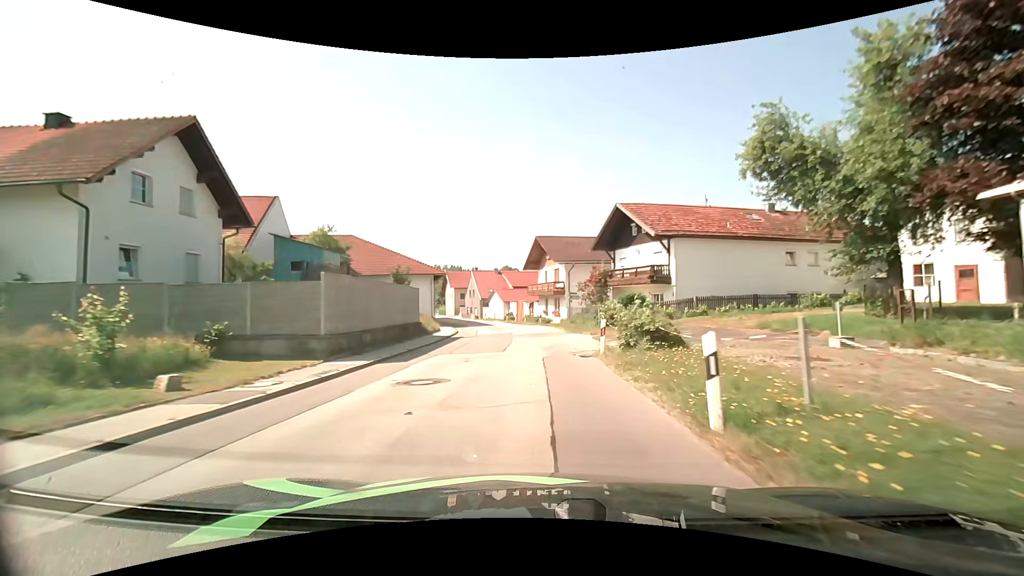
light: Day
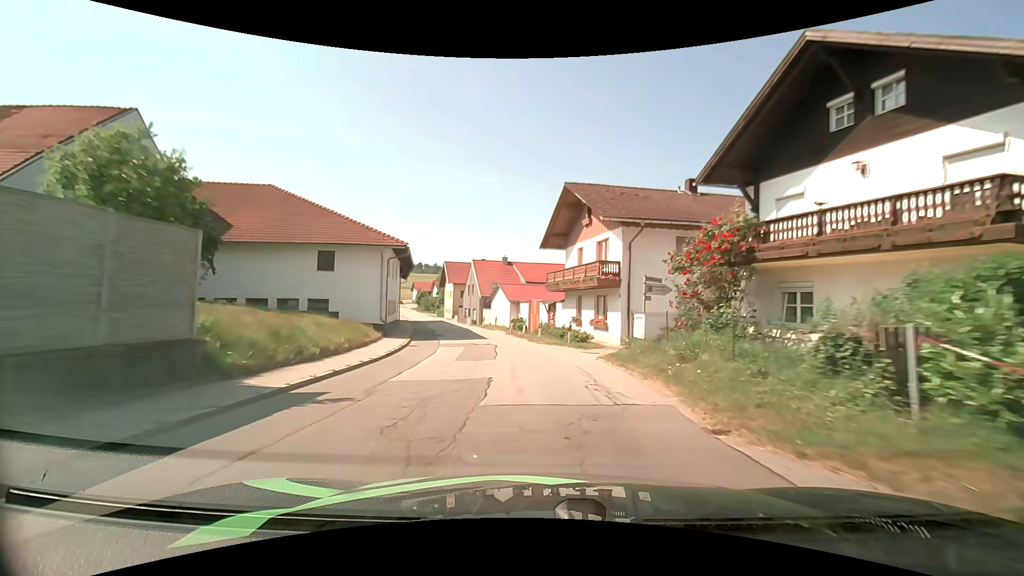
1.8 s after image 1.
(-0.3, +21.0) m; -2°
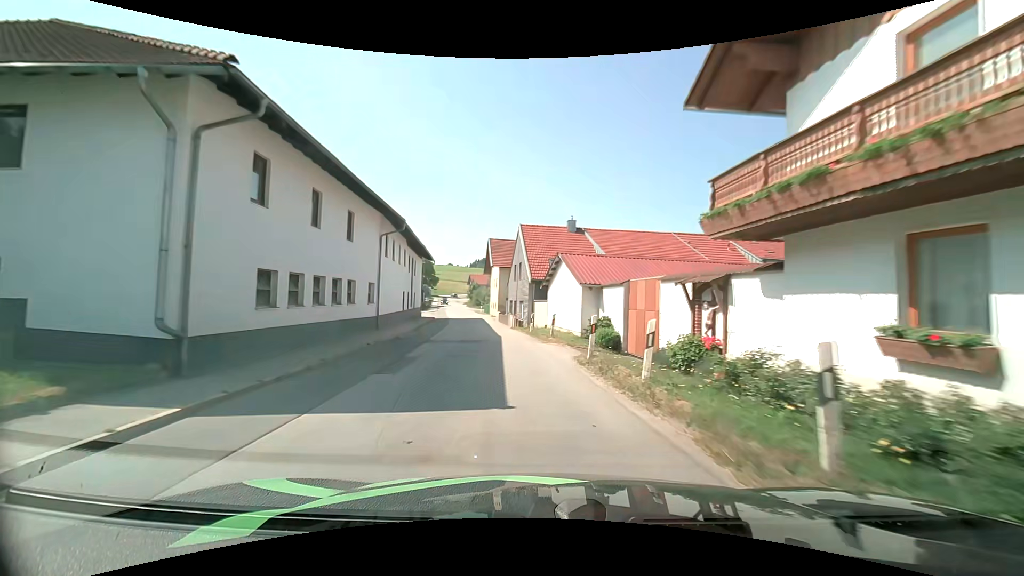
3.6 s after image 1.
(-1.3, +21.1) m; -7°
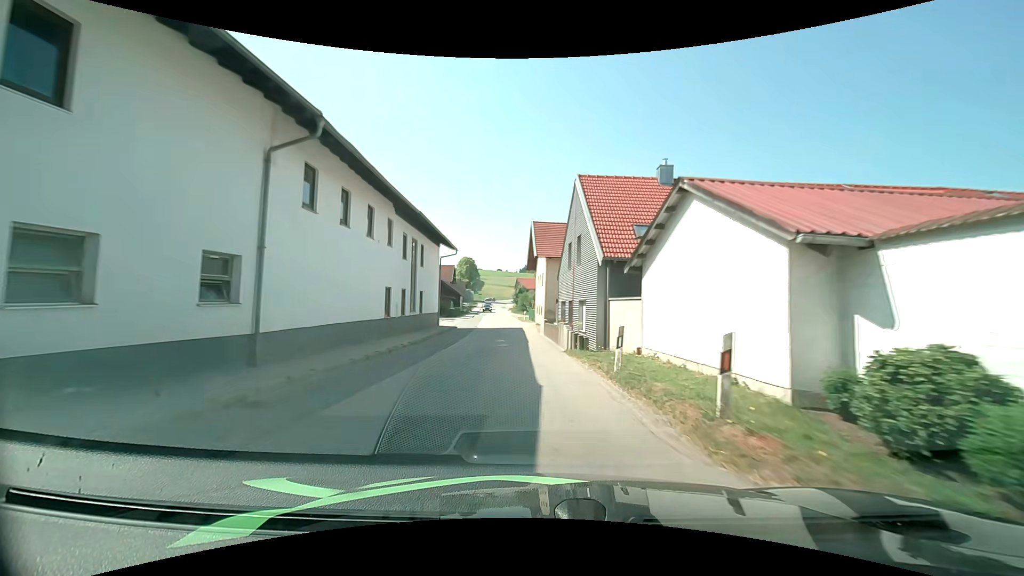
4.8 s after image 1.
(-0.8, +14.5) m; -6°
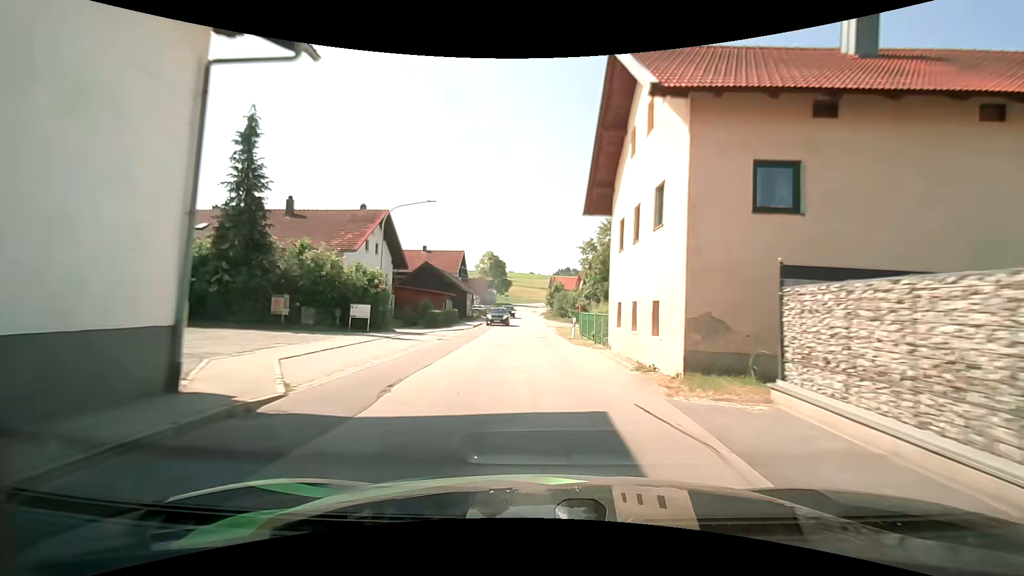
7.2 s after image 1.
(-1.8, +30.0) m; -5°
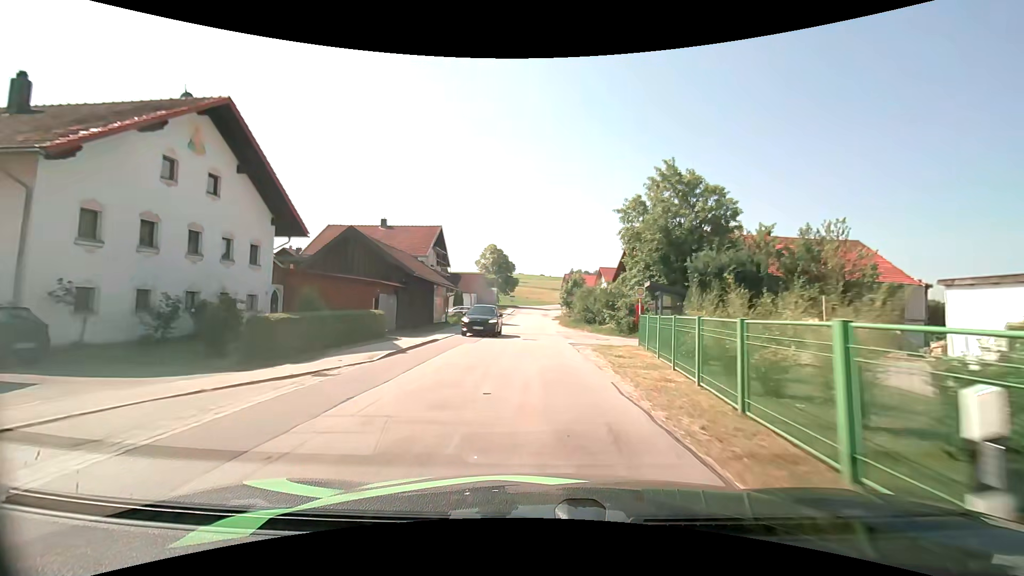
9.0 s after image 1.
(+0.1, +22.9) m; -1°
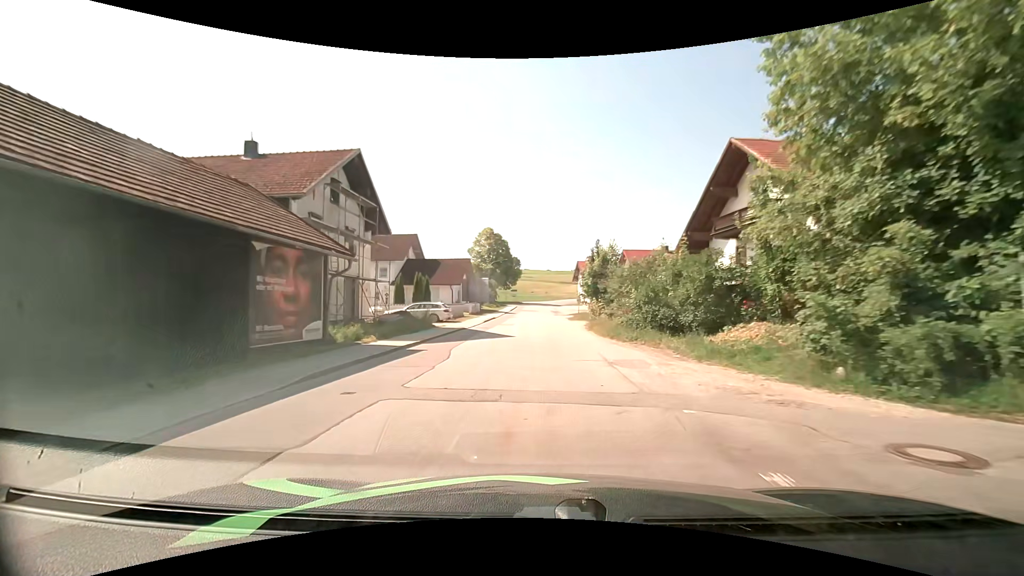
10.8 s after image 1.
(-0.1, +23.1) m; 0°
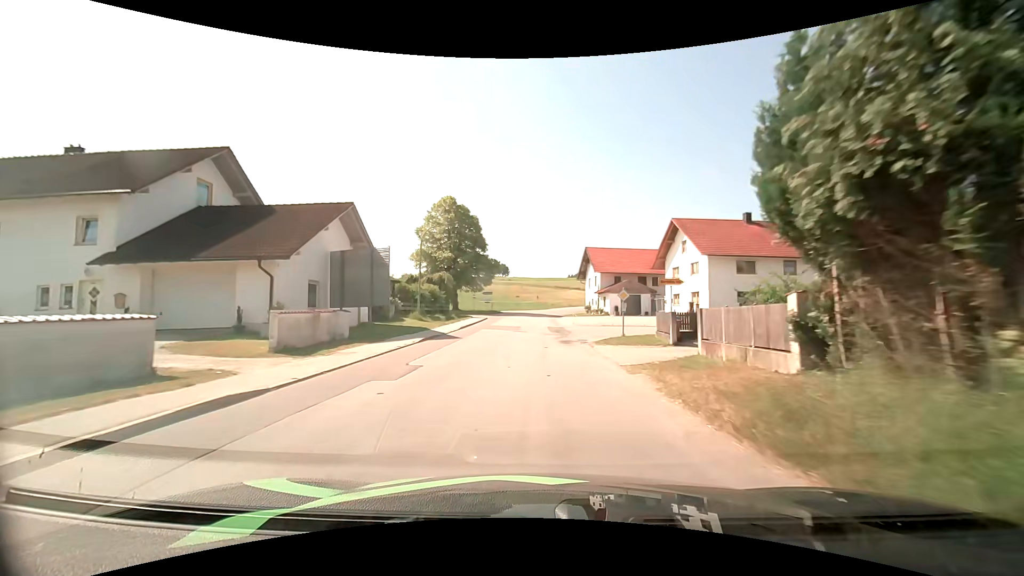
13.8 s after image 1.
(+0.1, +37.6) m; +1°
